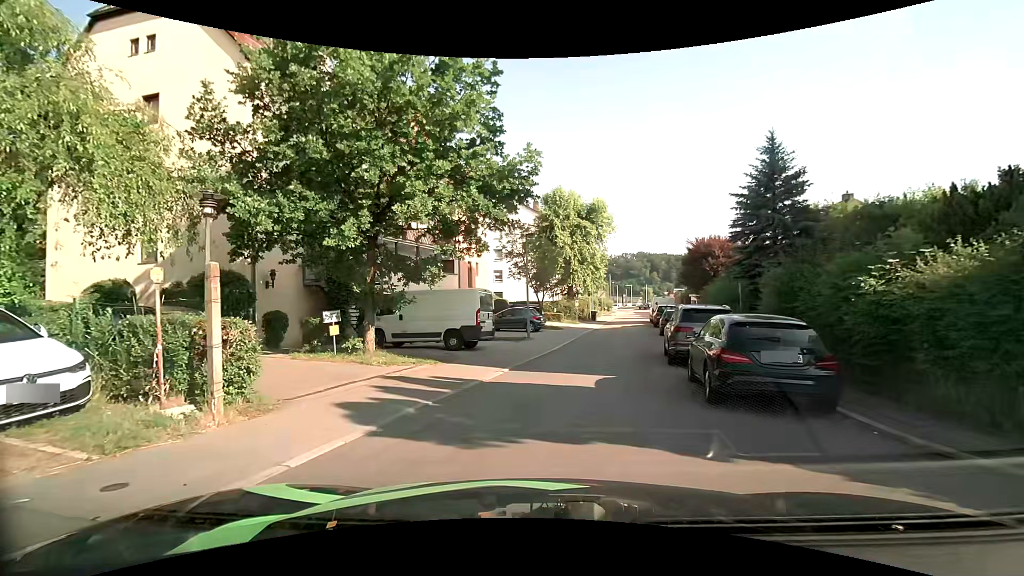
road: residential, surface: asphalt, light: Day
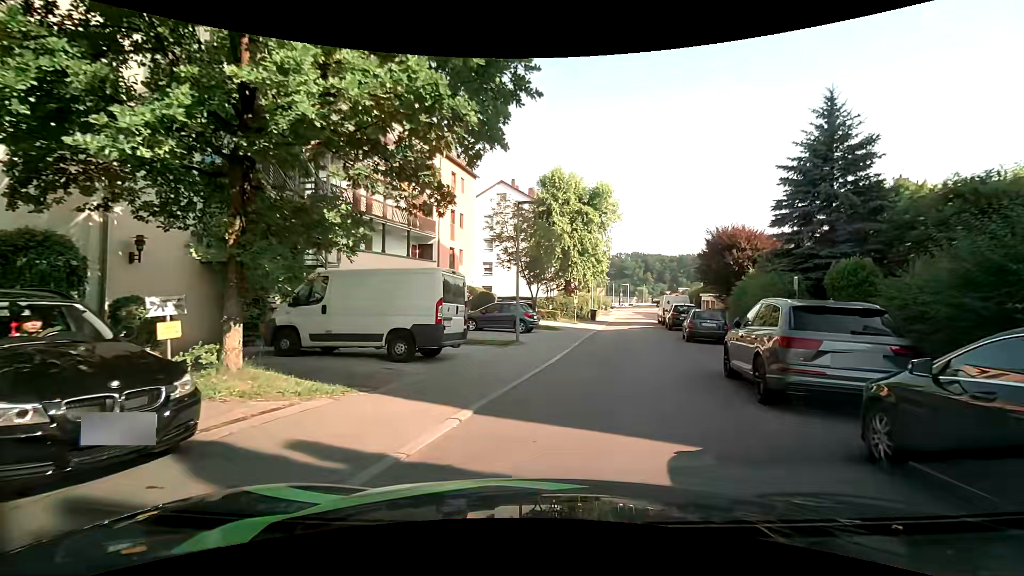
(0.0, +6.2) m; +1°
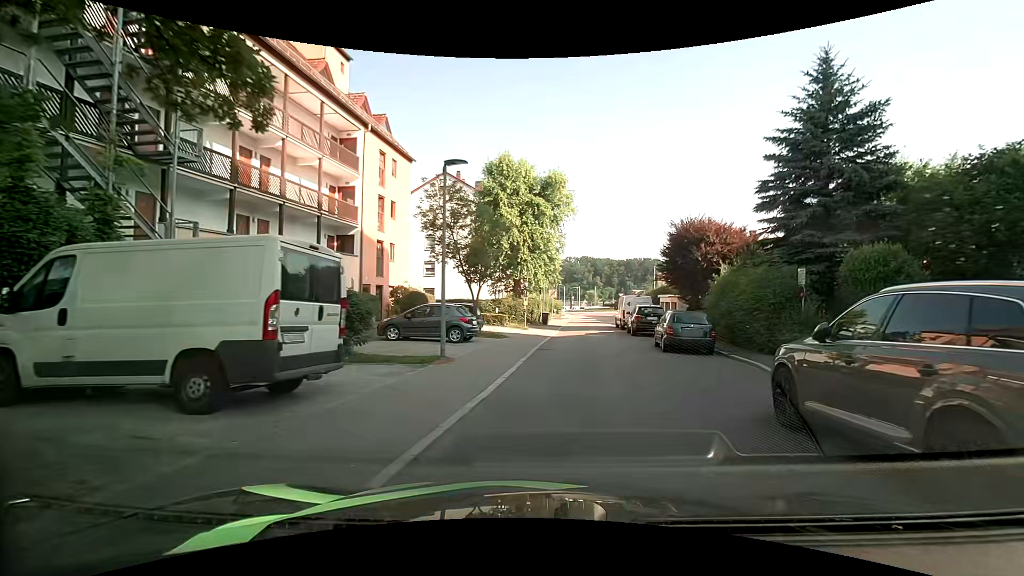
(+0.2, +5.2) m; +5°
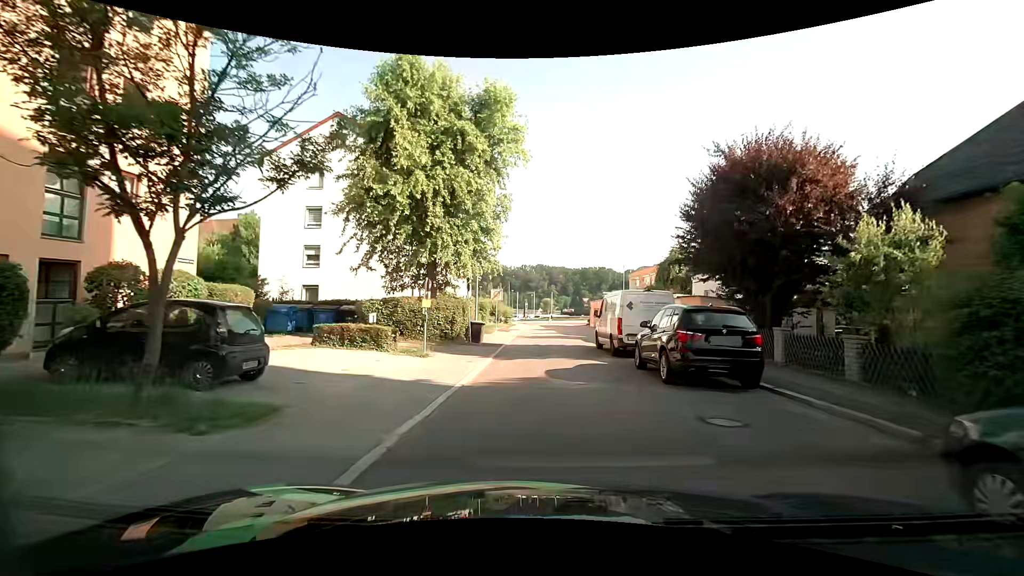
(+1.4, +16.8) m; +6°
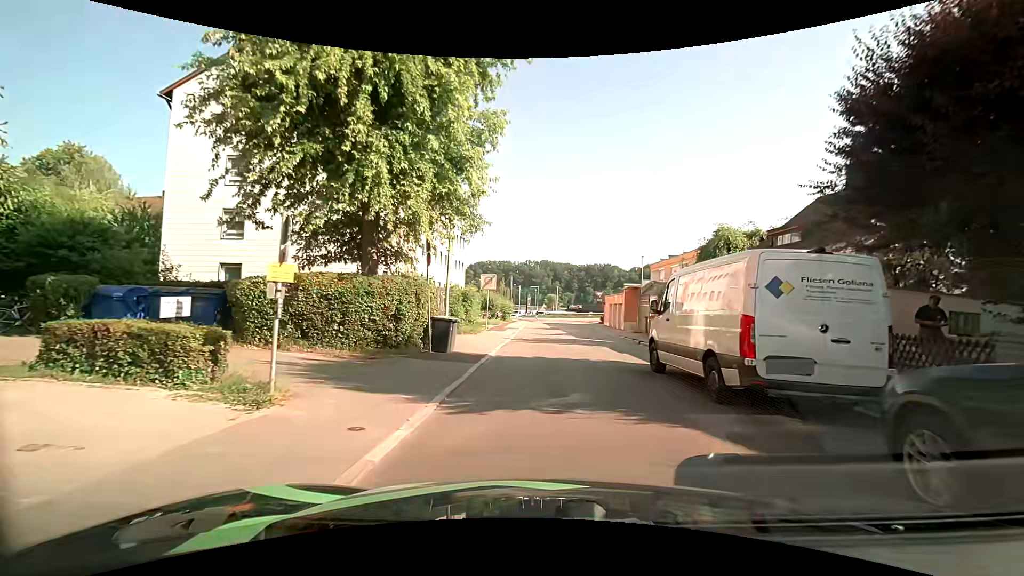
(-0.2, +9.8) m; -2°
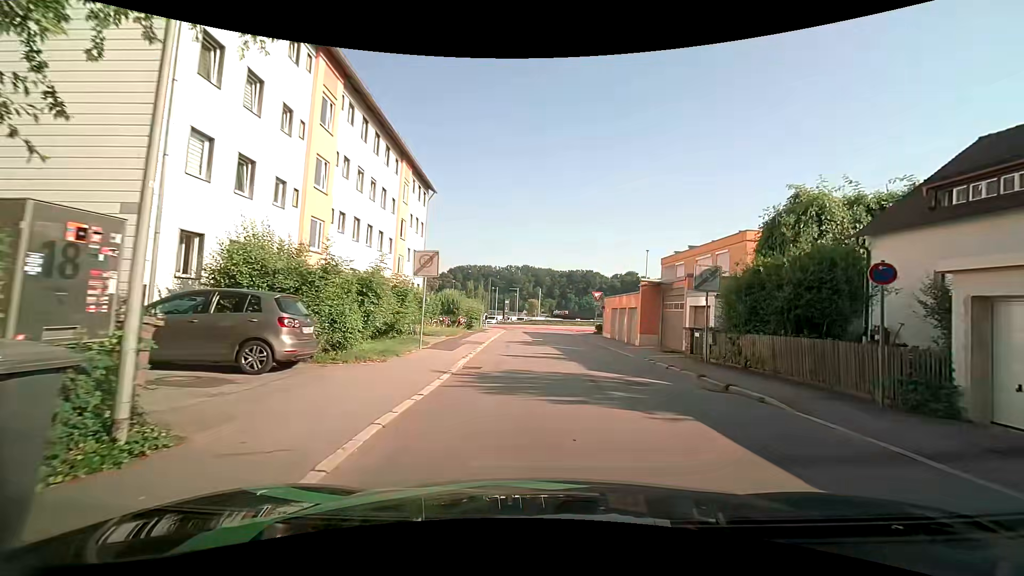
(+0.4, +12.8) m; +2°
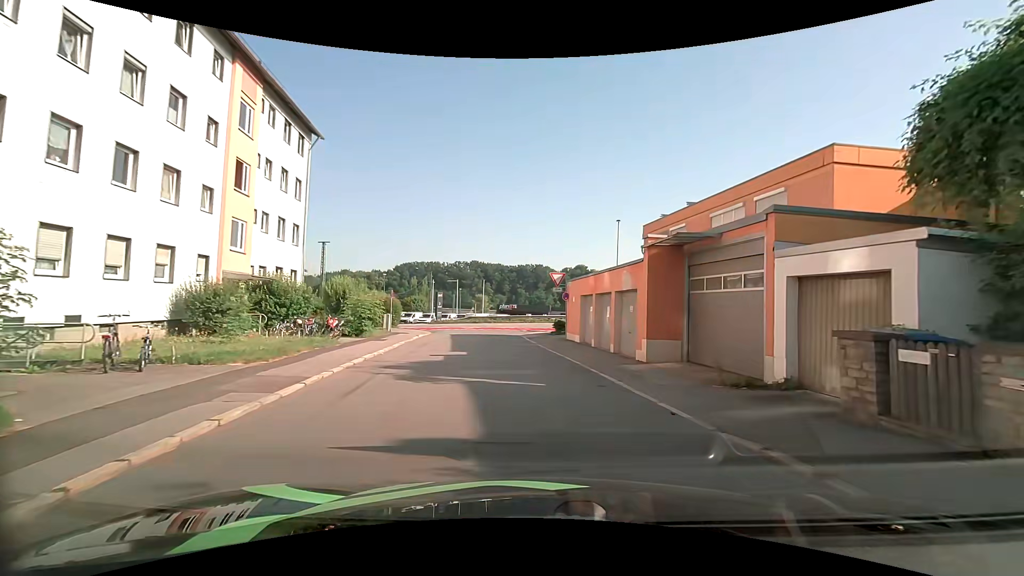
(+1.1, +13.7) m; +6°
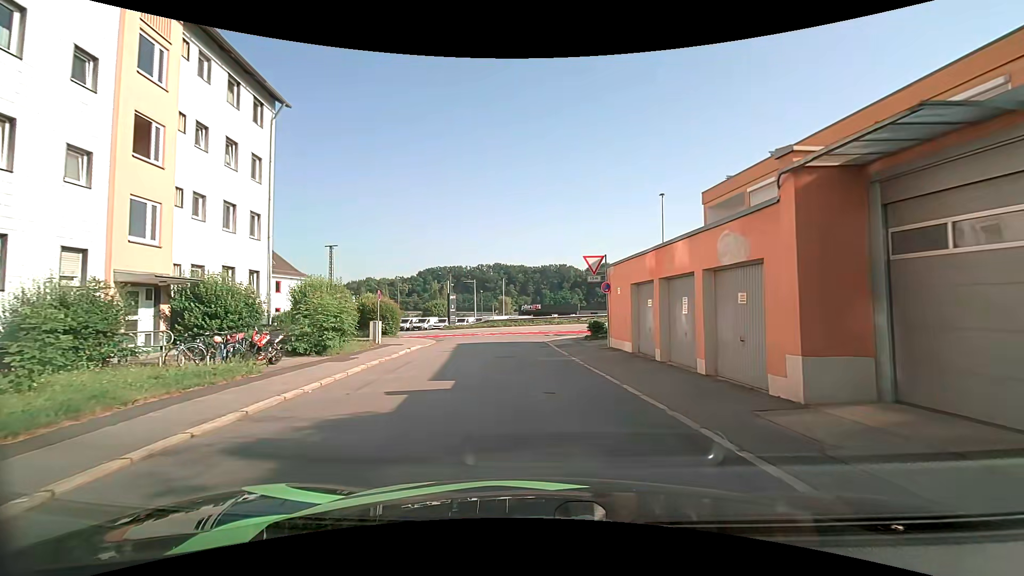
(0.0, +7.0) m; -3°
(0, +10) (-1, +20) (-1, +30) (+4, +37) (+14, +38) (+24, +36) (+33, +33) (+43, +30) (+53, +28) (+62, +25) m
